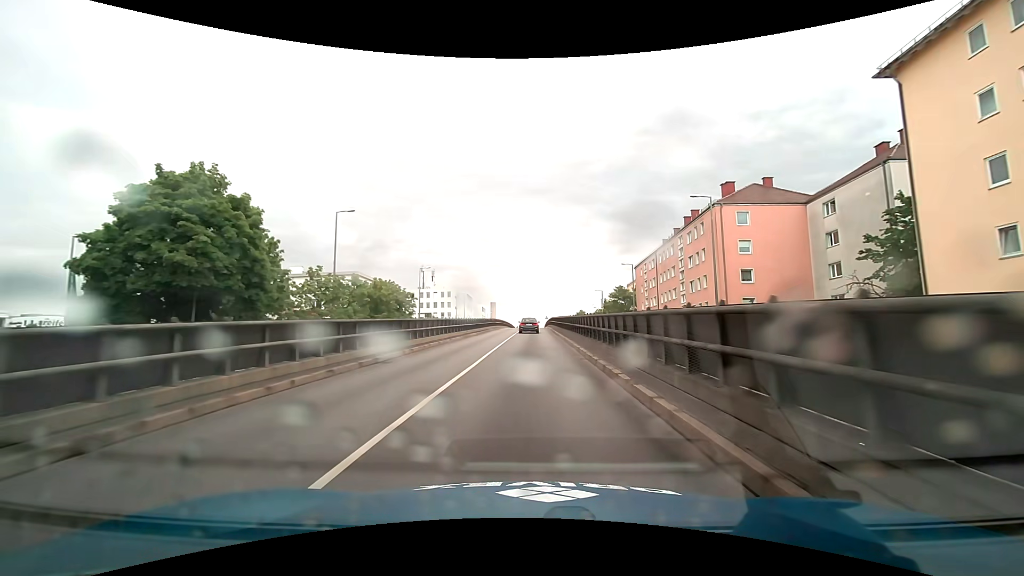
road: primary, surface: asphalt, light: Day
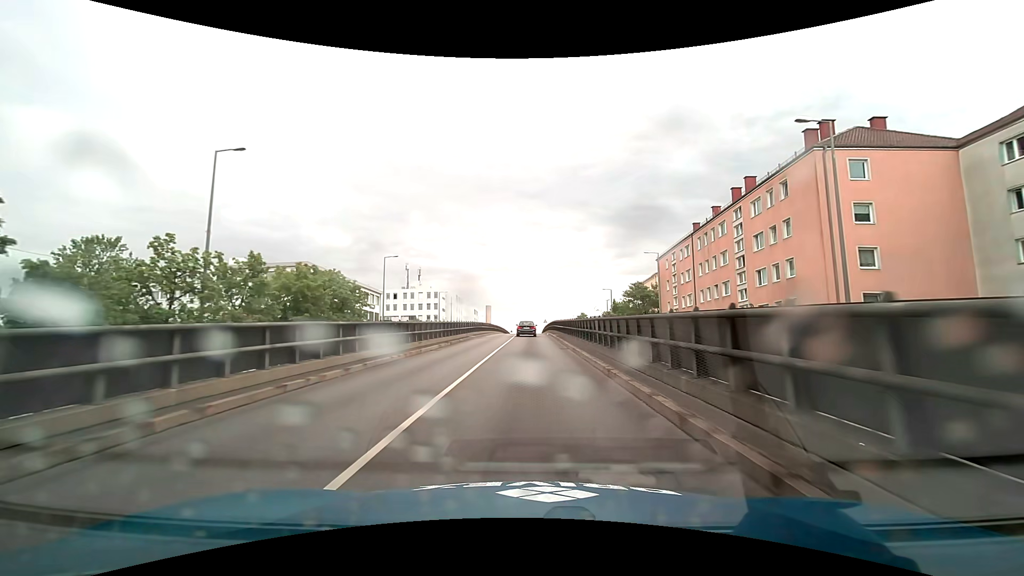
(0.0, +17.6) m; 0°
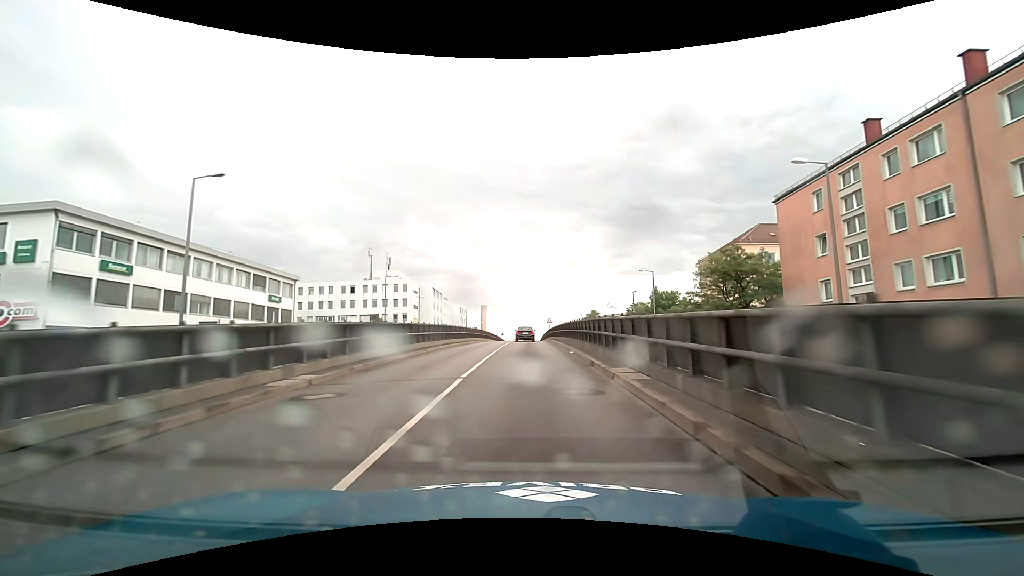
(0.0, +34.9) m; 0°
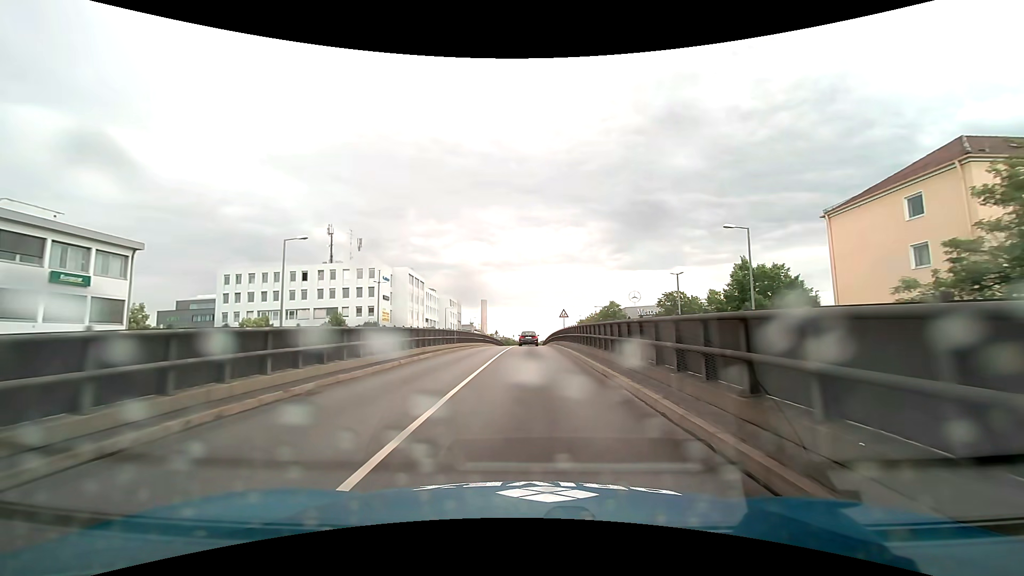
(-0.1, +26.6) m; 0°
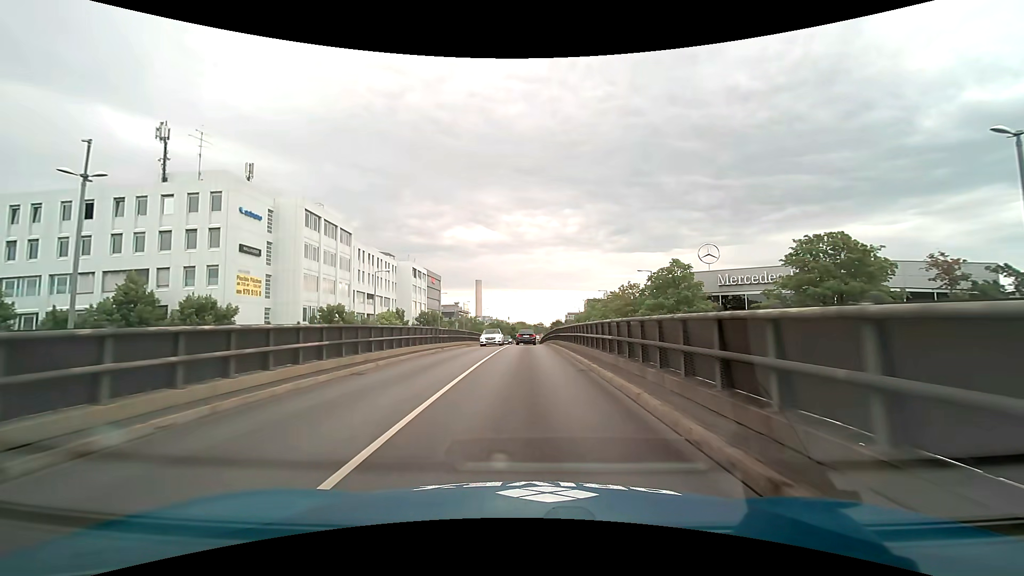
(+0.2, +45.6) m; 0°
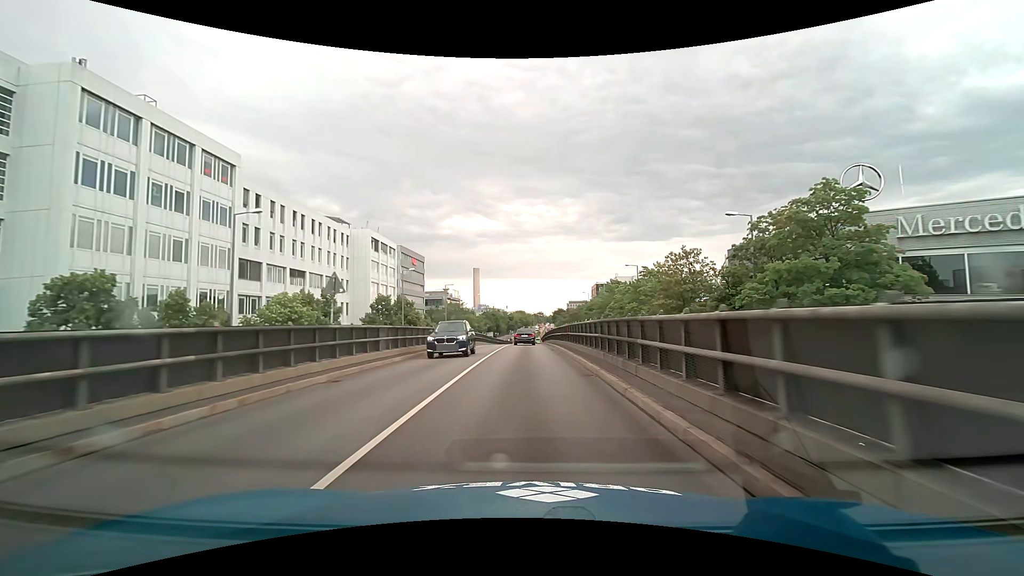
(0.0, +27.9) m; 0°
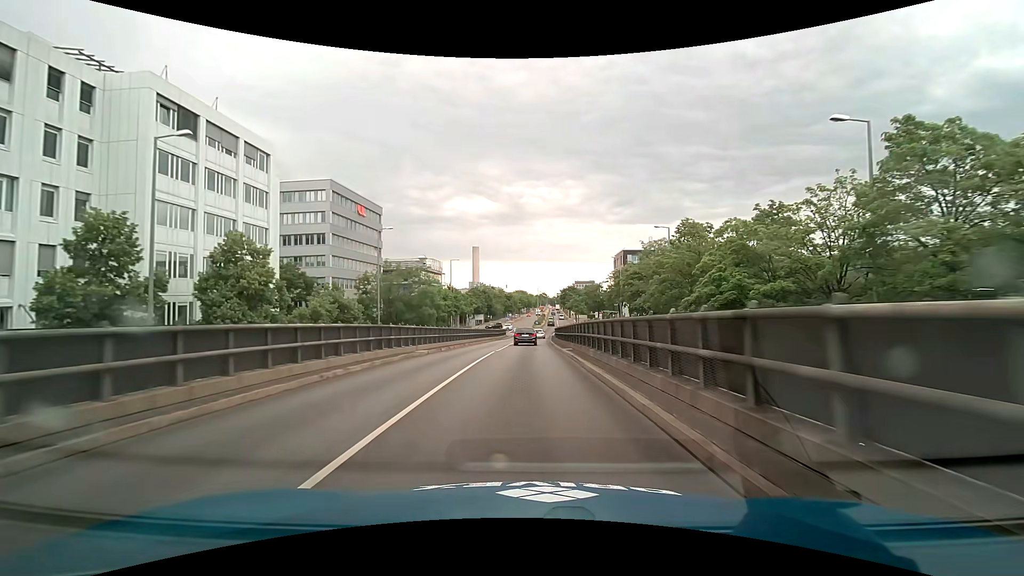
(-0.1, +47.0) m; 0°
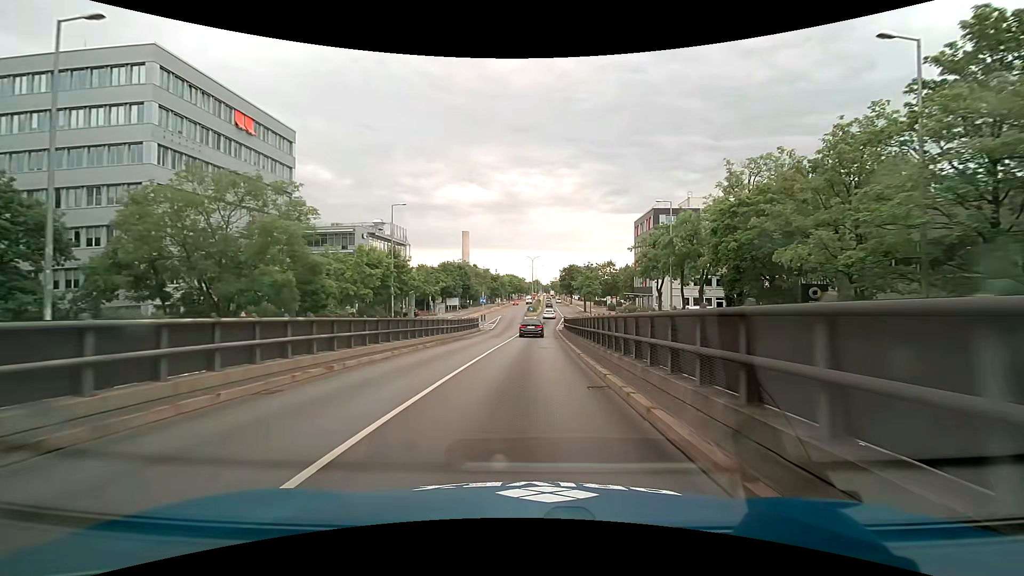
(+0.2, +37.6) m; +1°
(0, +10) (0, +20) (0, +30) (+1, +40) (+1, +50) (+1, +60) (+2, +70) (+3, +80) (+4, +90) (+4, +100) m
